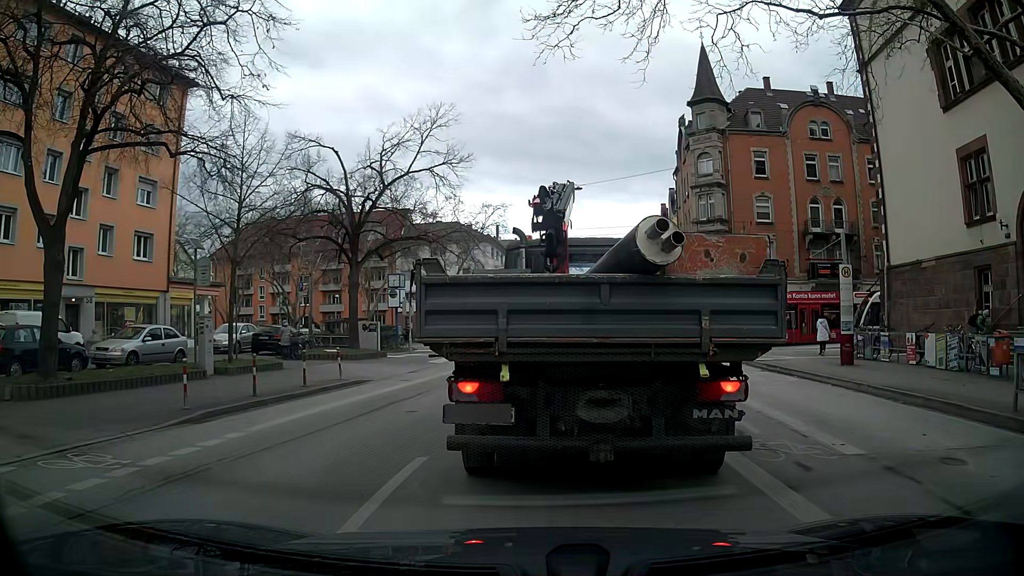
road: secondary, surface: asphalt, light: Day
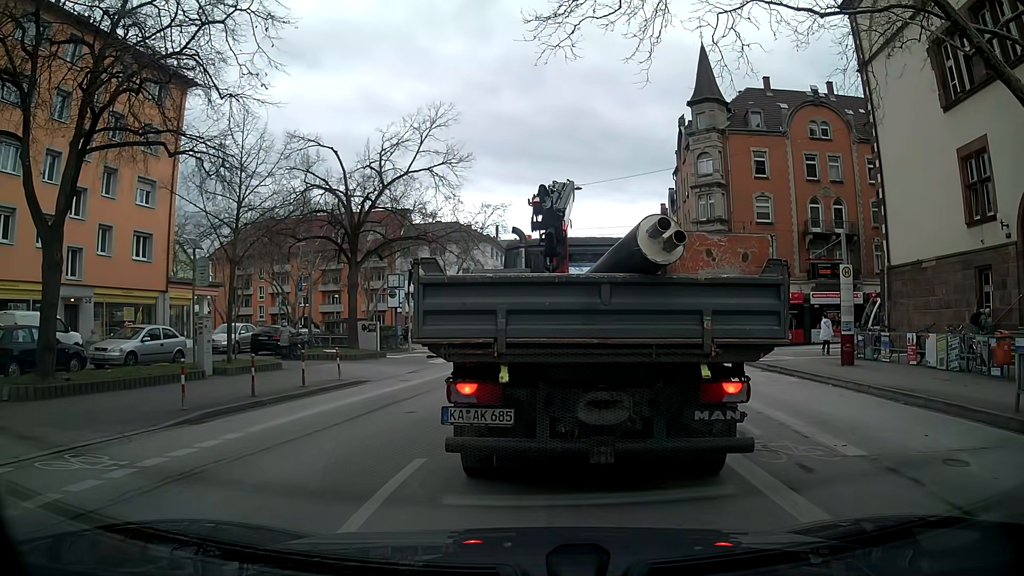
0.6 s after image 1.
(0.0, +0.1) m; 0°
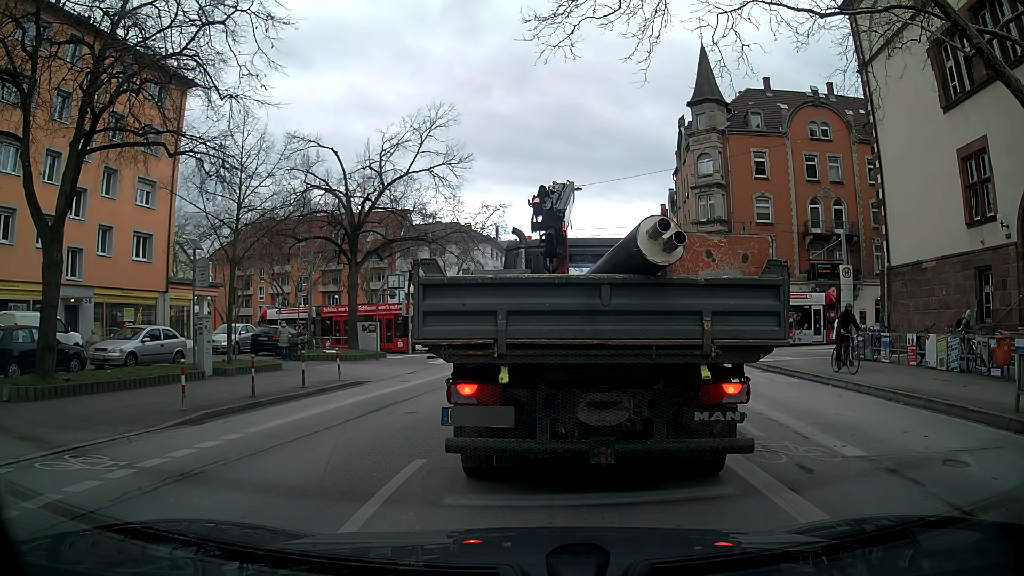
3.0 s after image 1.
(0.0, +0.1) m; 0°
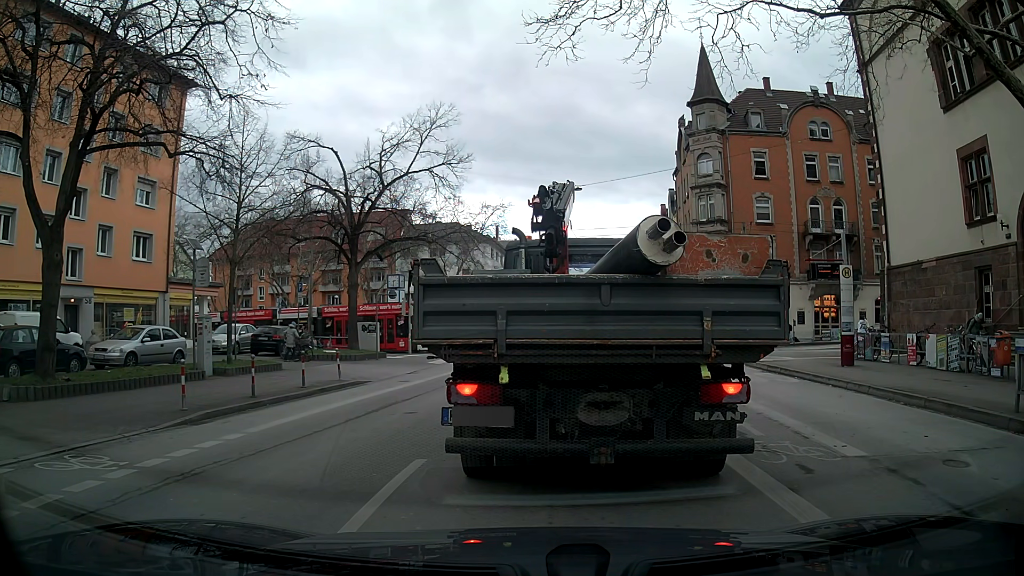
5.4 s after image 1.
(0.0, 0.0) m; 0°
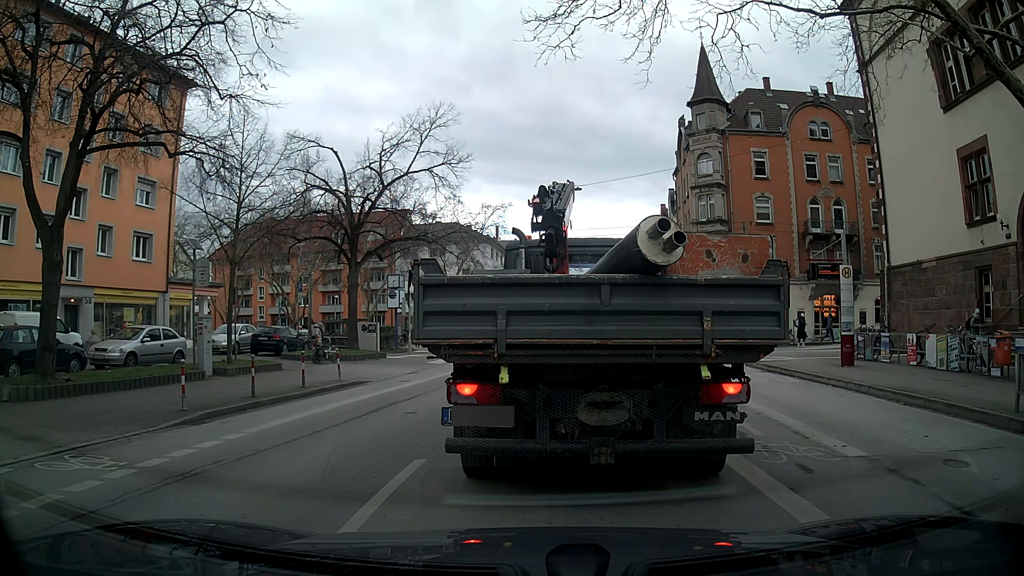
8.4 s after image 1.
(0.0, 0.0) m; 0°
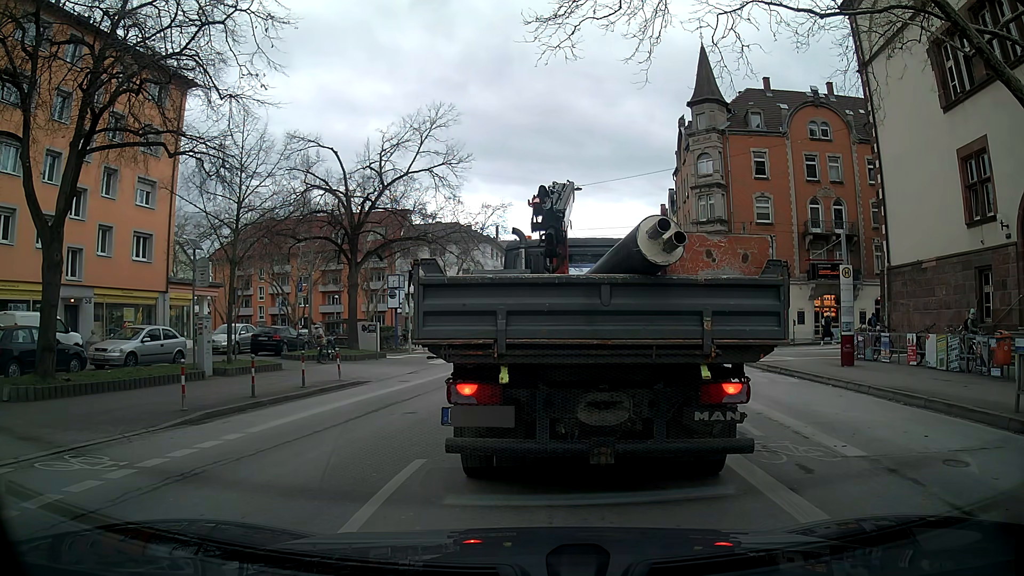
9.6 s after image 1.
(0.0, 0.0) m; 0°
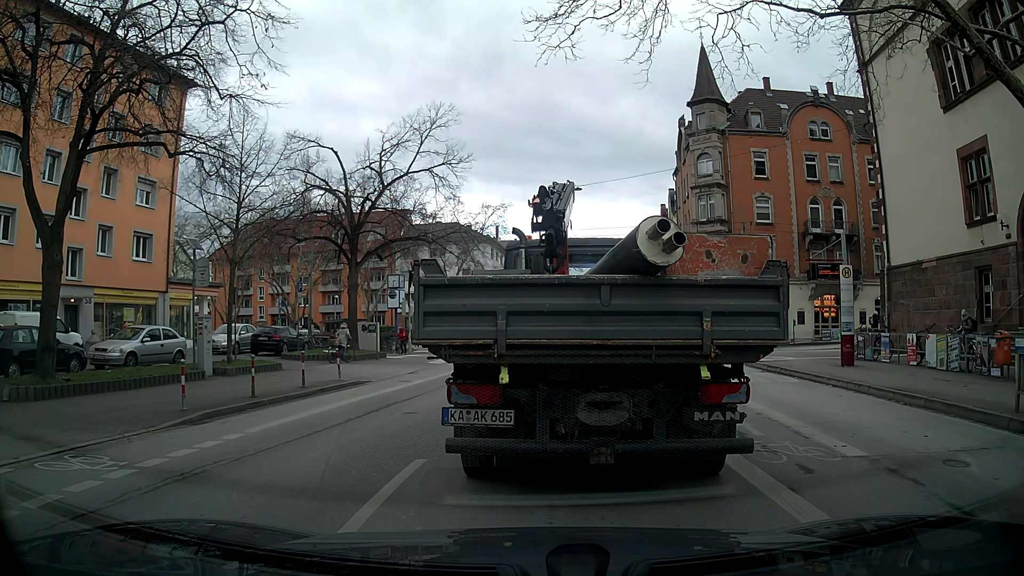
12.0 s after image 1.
(0.0, 0.0) m; 0°
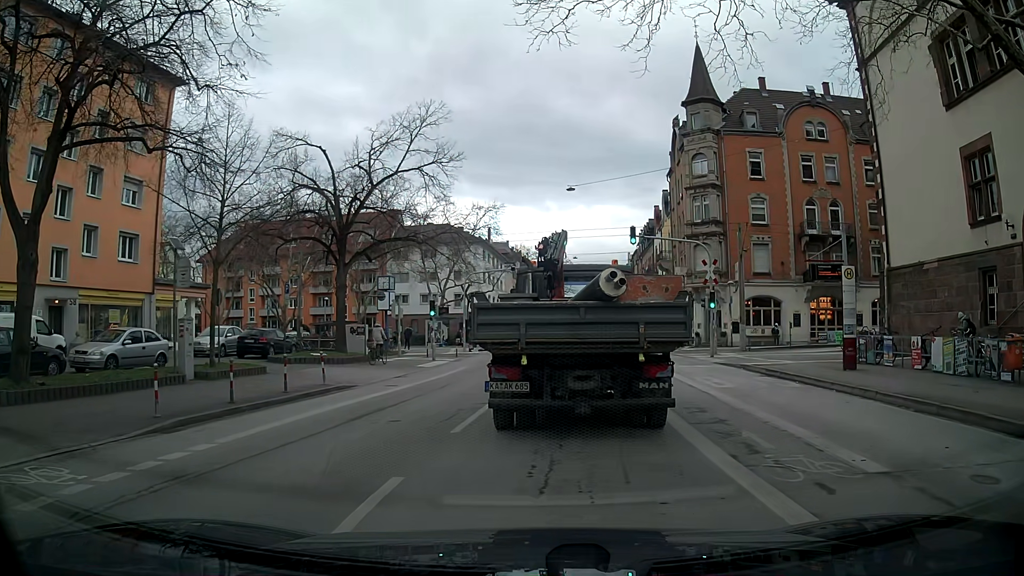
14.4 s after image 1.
(0.0, +0.7) m; 0°
